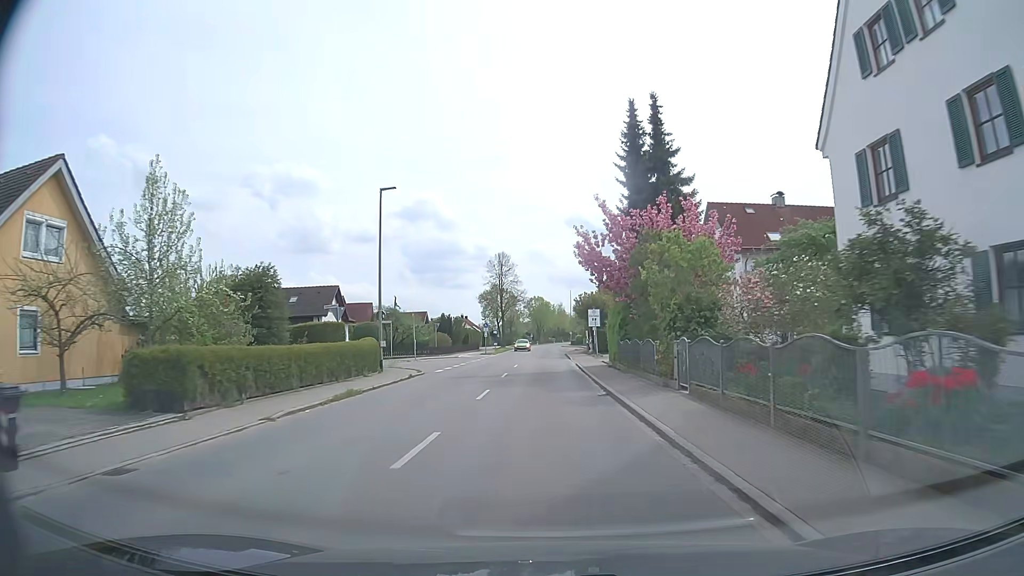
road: tertiary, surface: asphalt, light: Day
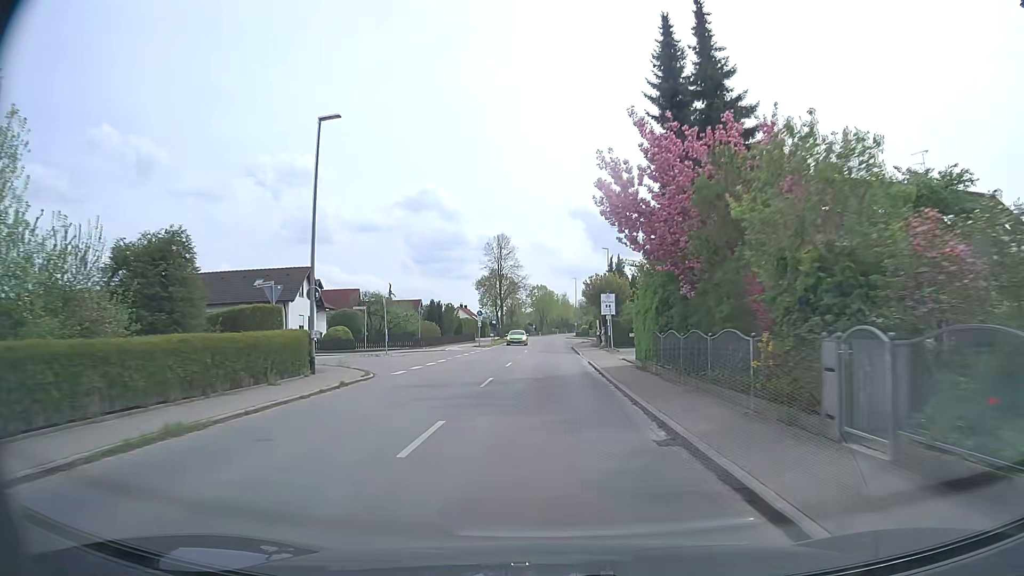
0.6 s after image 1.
(-0.1, +8.8) m; -1°
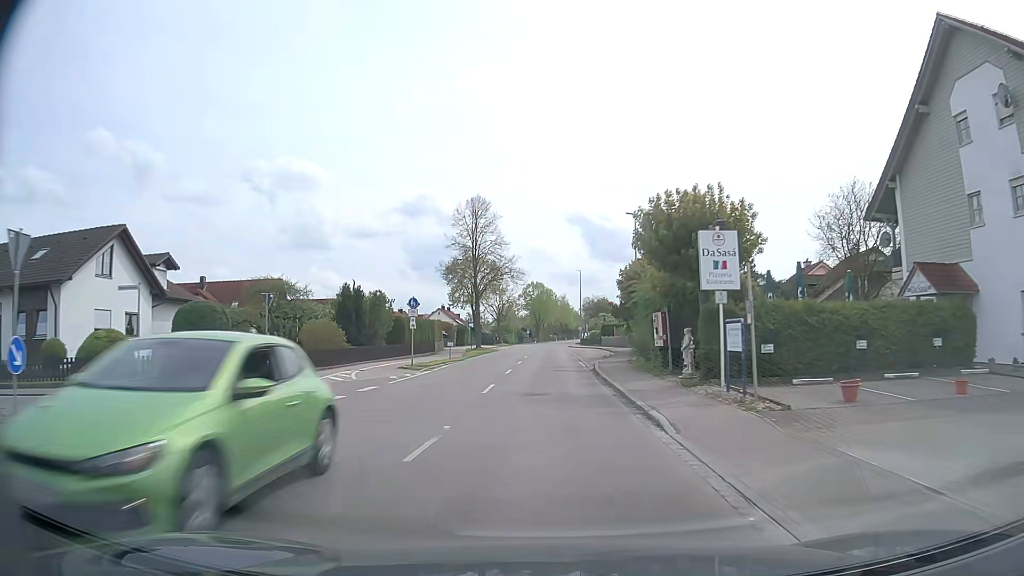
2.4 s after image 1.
(0.0, +27.1) m; 0°
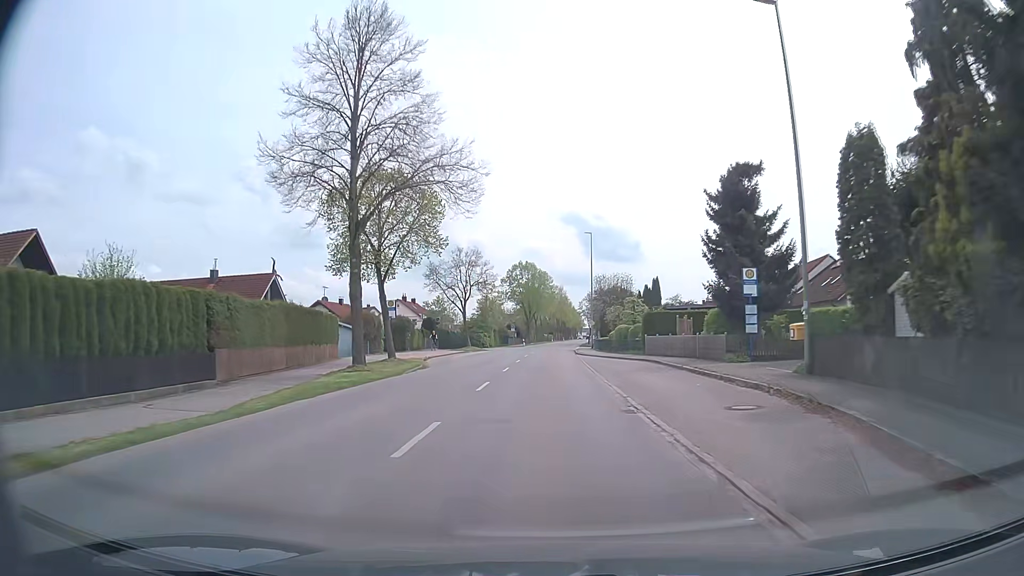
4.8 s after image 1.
(+0.3, +36.0) m; +1°
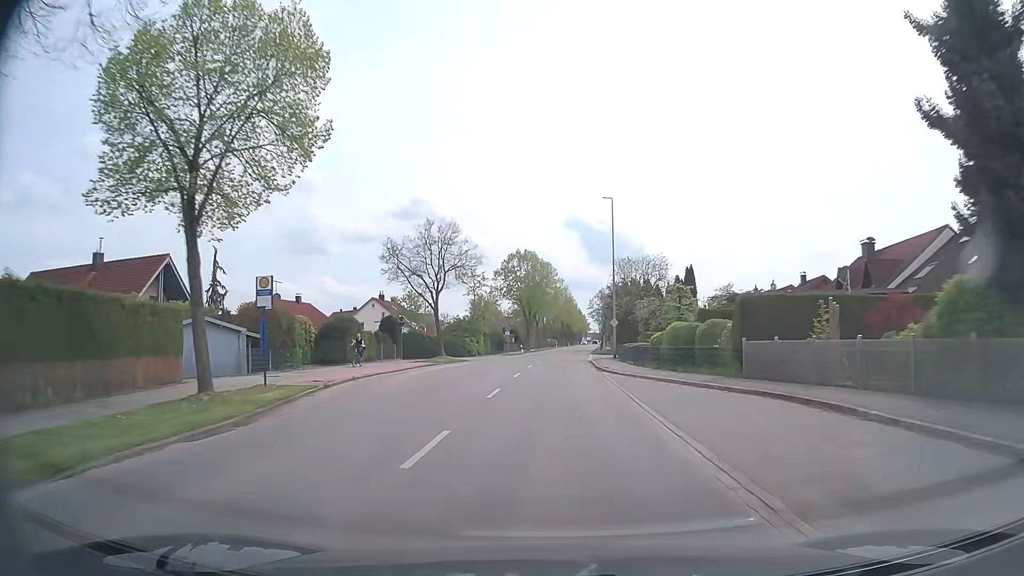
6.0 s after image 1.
(-0.1, +18.2) m; 0°
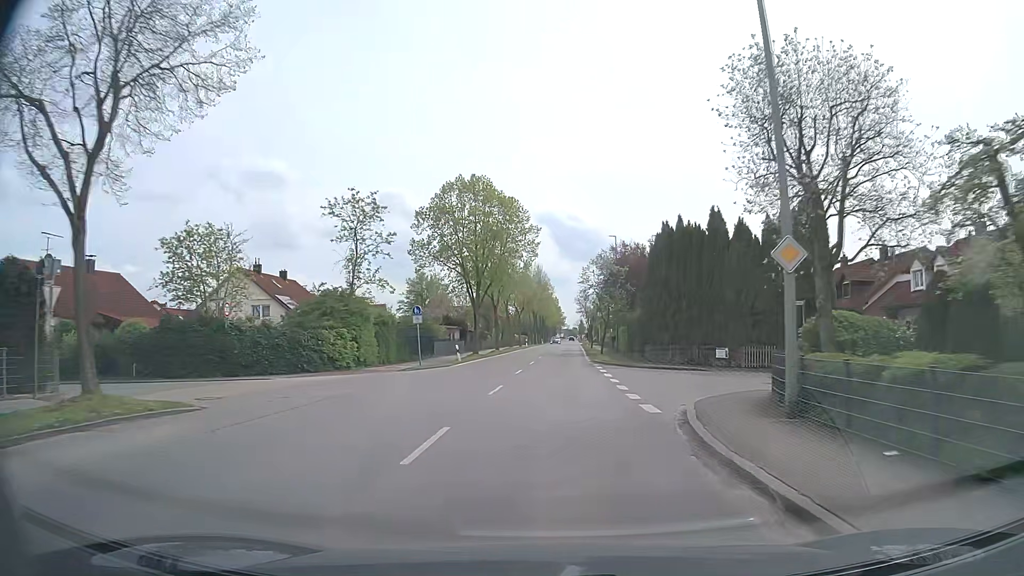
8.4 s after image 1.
(+0.4, +35.9) m; +2°
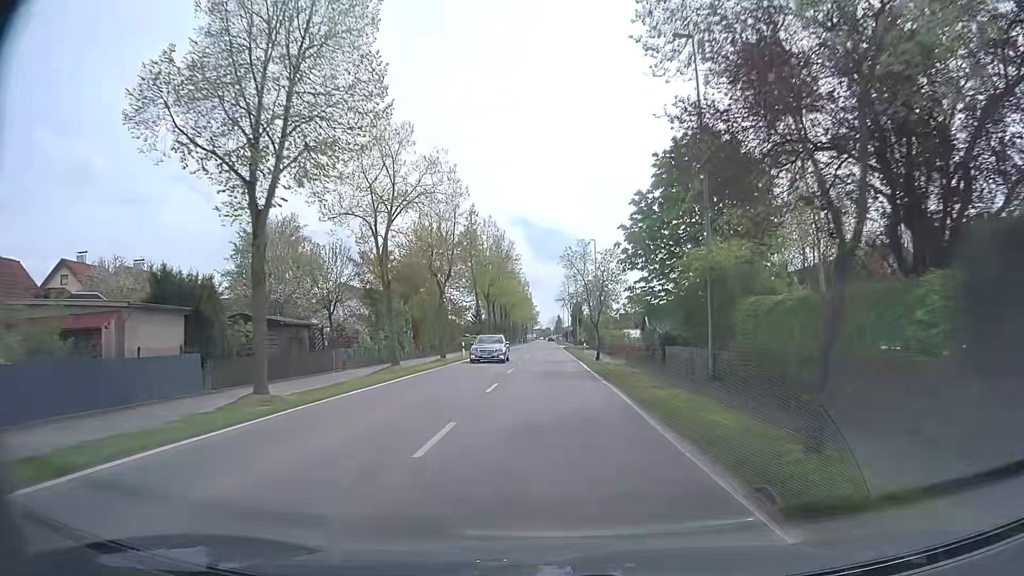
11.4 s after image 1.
(+0.9, +44.5) m; +2°
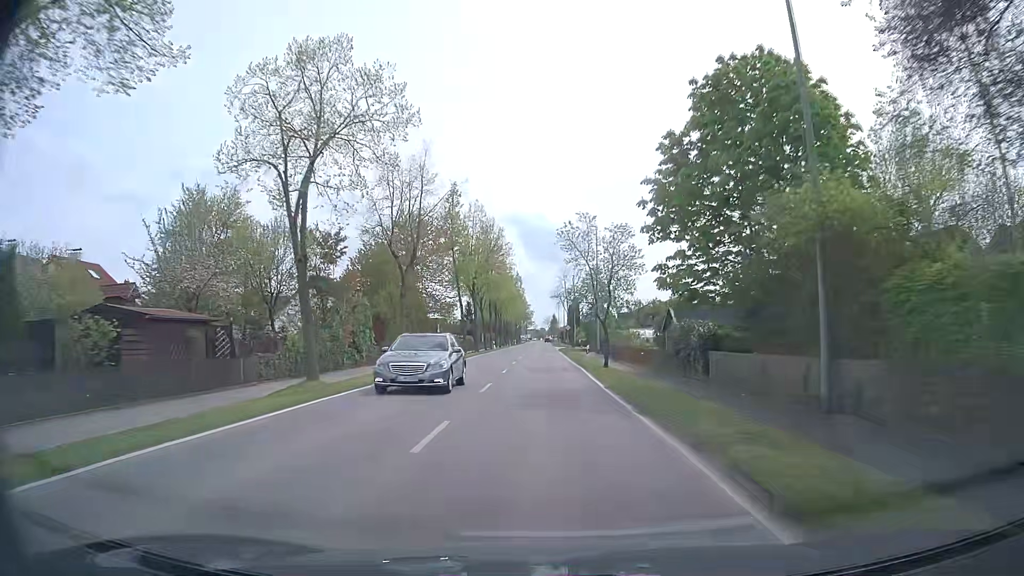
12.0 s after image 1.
(0.0, +8.8) m; 0°
(0, +10) (0, +20) (0, +30) (0, +40) (0, +50) (0, +60) (0, +70) (0, +80) (0, +90) (0, +100) m
